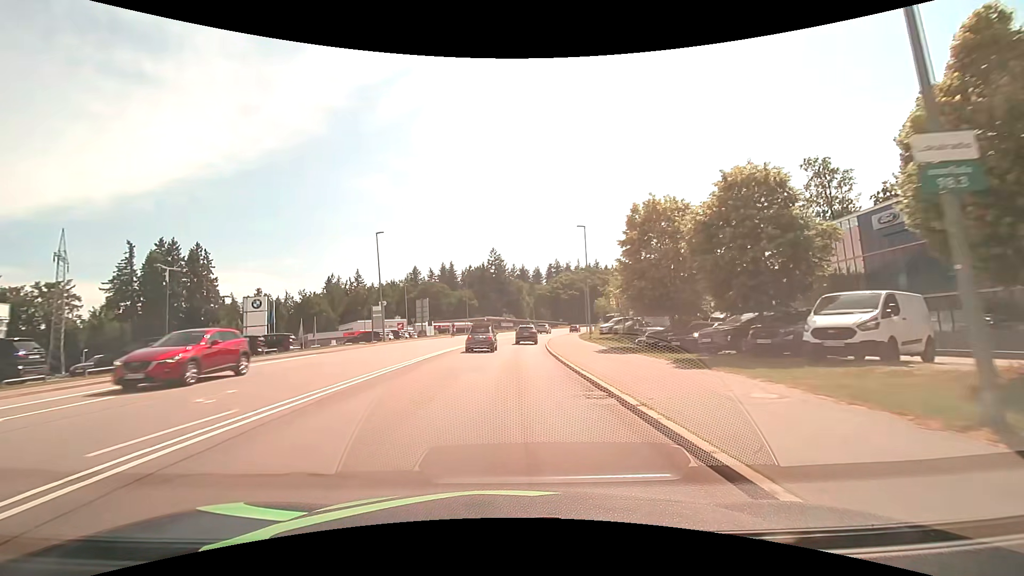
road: secondary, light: Day
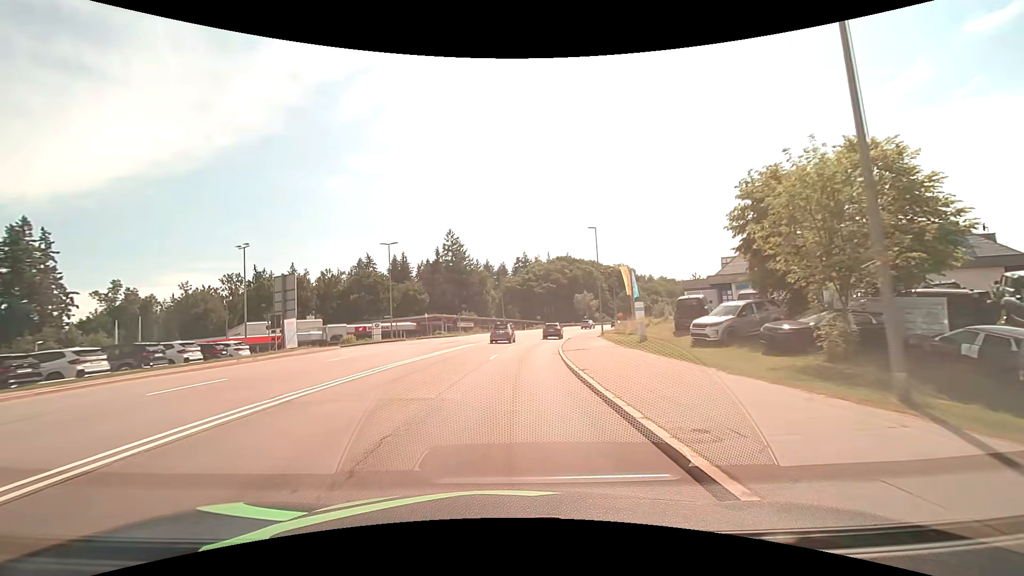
(+1.0, +37.7) m; +4°
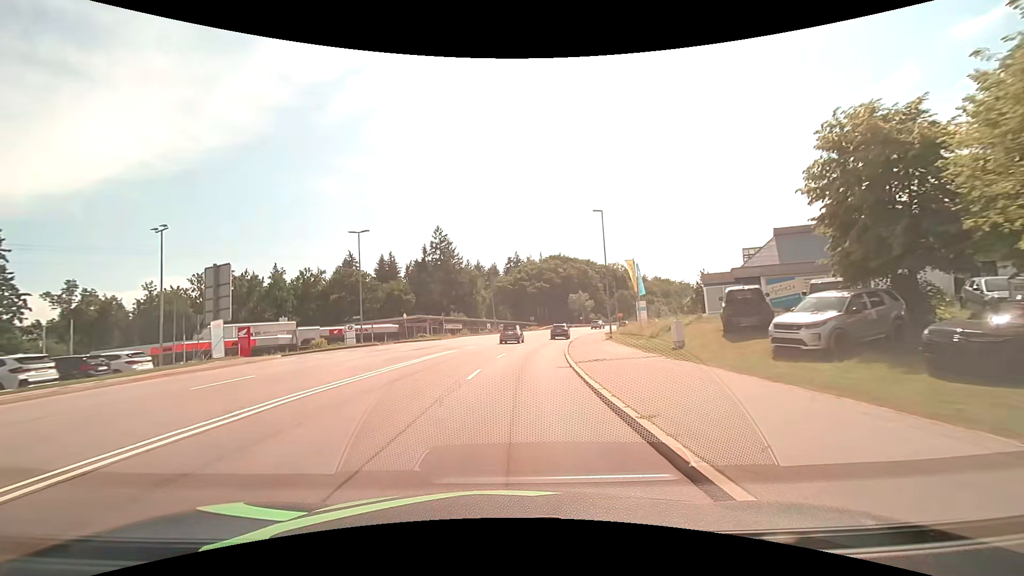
(+0.1, +7.6) m; +1°
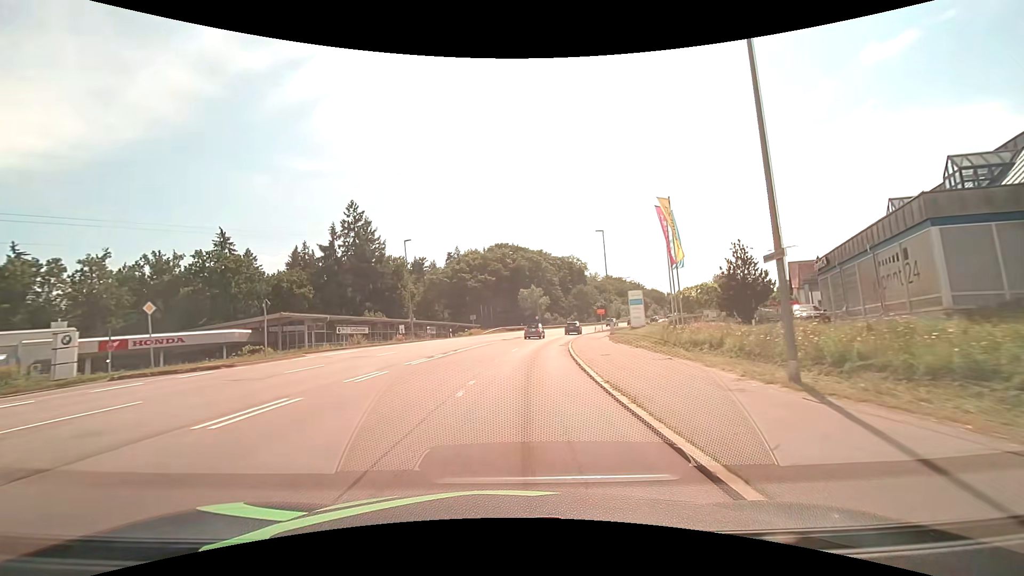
(+1.5, +30.3) m; +7°
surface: asphalt
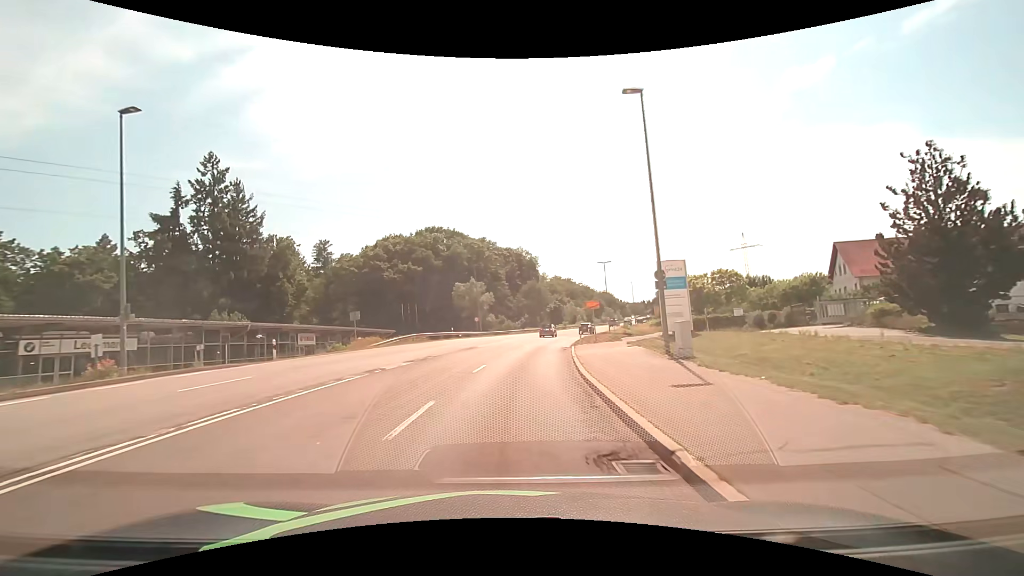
(+1.9, +30.4) m; +7°
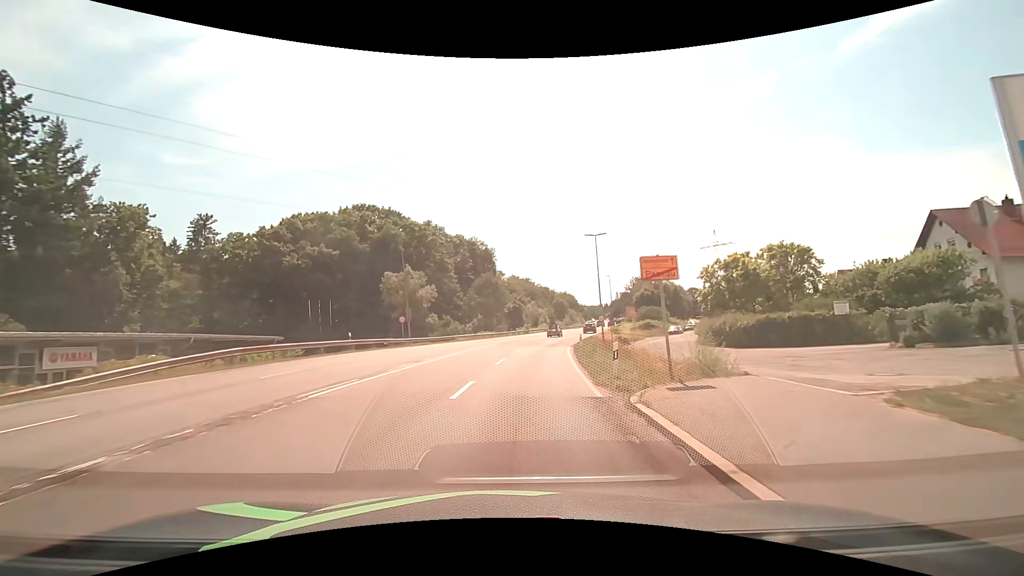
(+1.0, +22.8) m; +5°
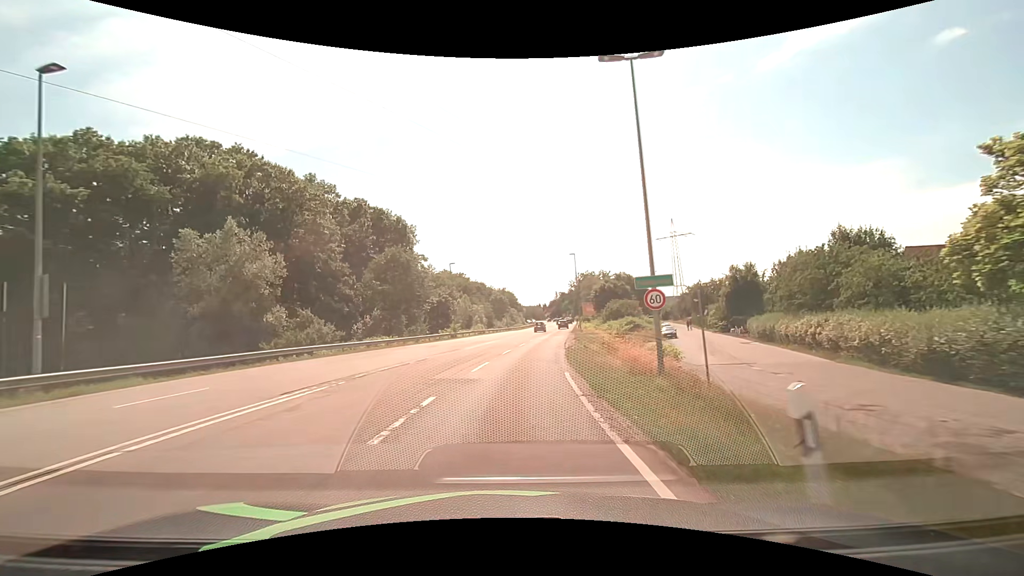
(+2.1, +30.4) m; +7°
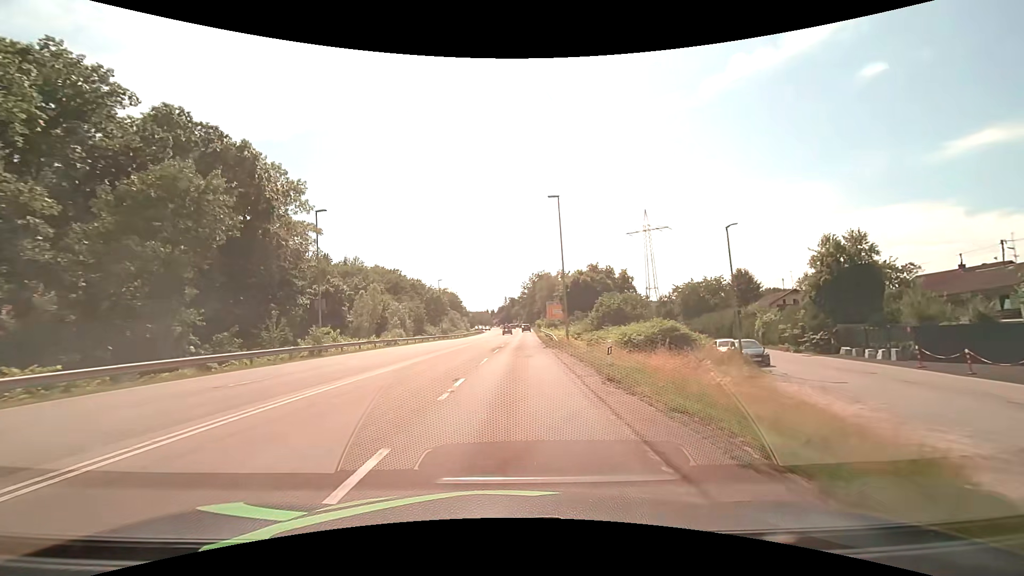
(+1.8, +31.8) m; +6°
(0, +10) (0, +20) (+1, +30) (+1, +40) (+1, +50) (+2, +60) (+2, +70) (+3, +80) (+3, +90) (+3, +100) m
